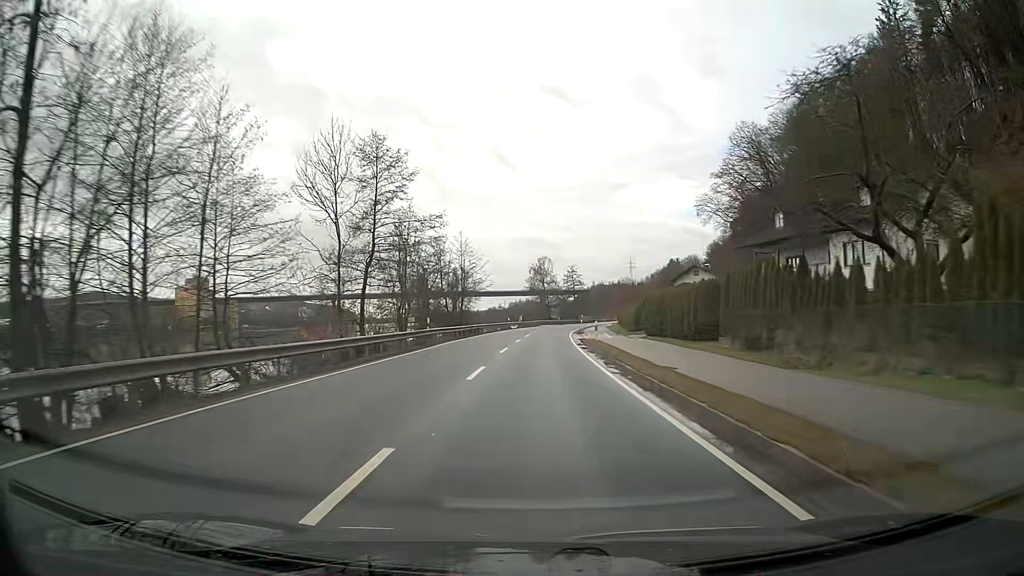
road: primary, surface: asphalt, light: Day
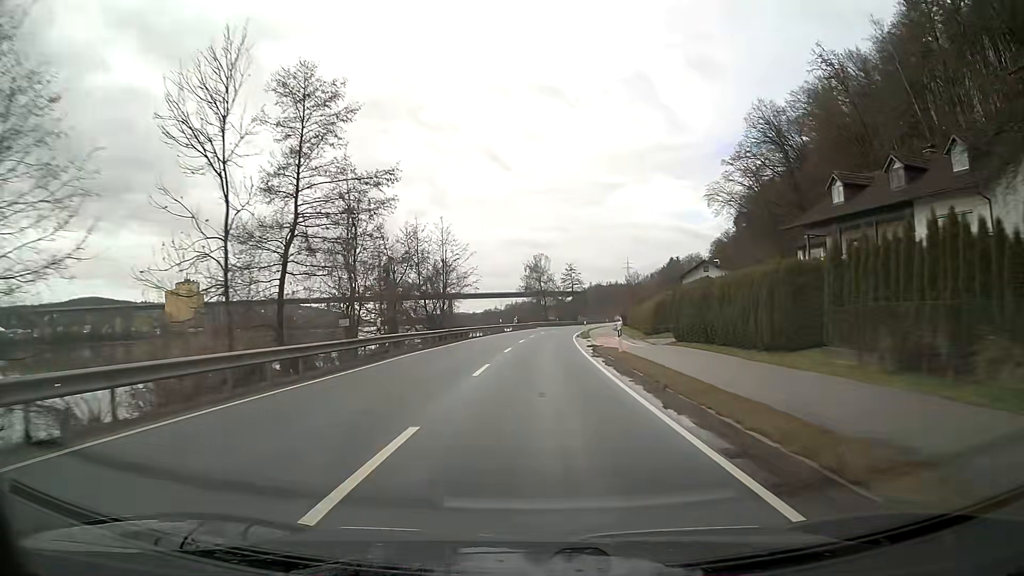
(0.0, +10.6) m; 0°
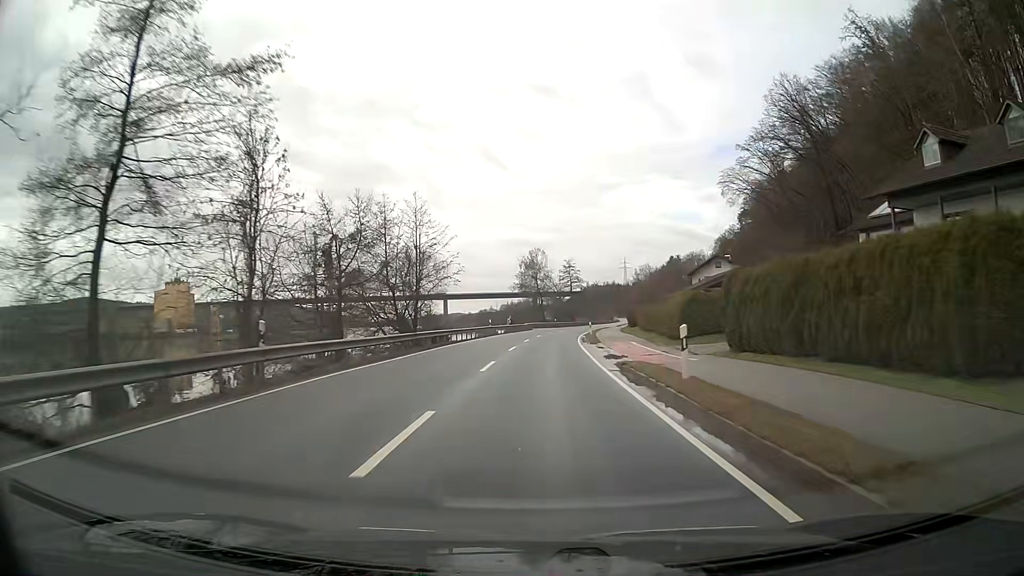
(0.0, +10.6) m; 0°
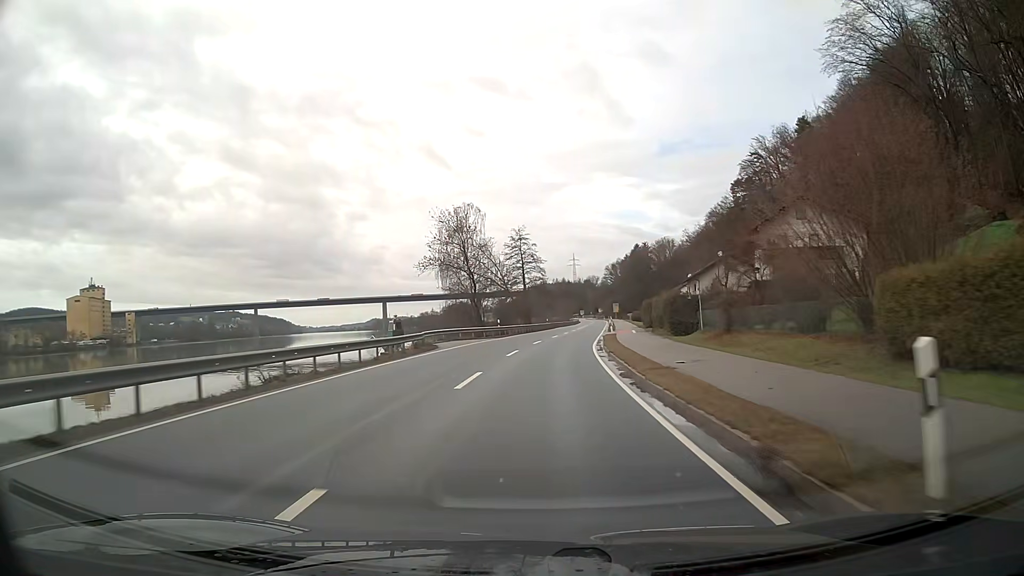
(+2.0, +52.6) m; +5°
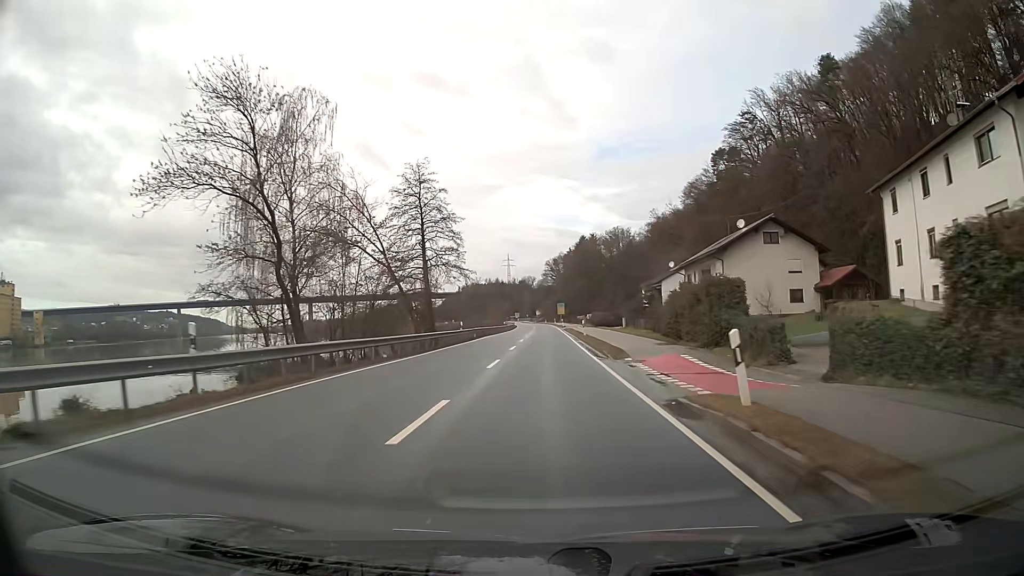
(+2.0, +41.9) m; +5°
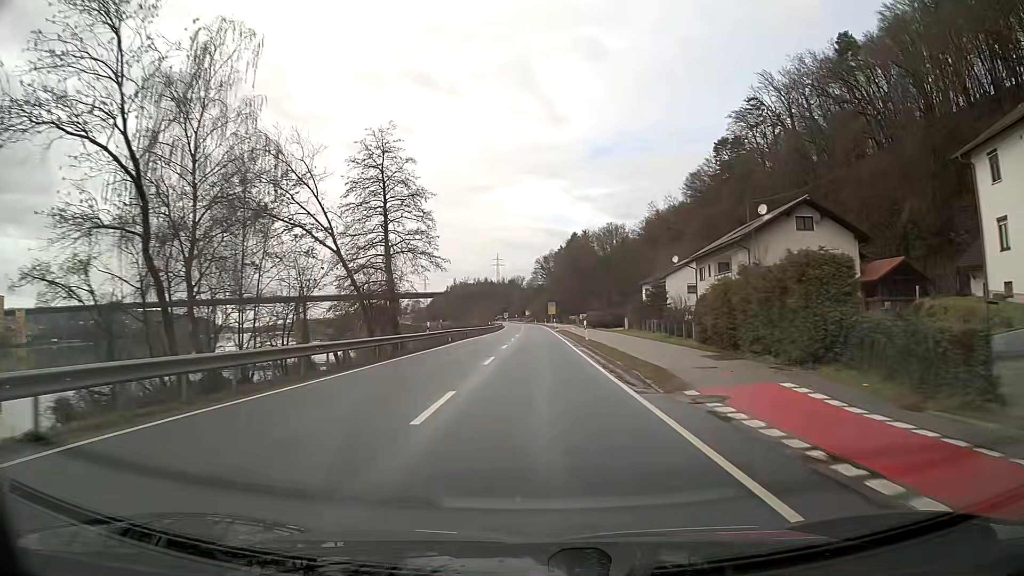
(+0.1, +10.5) m; +1°
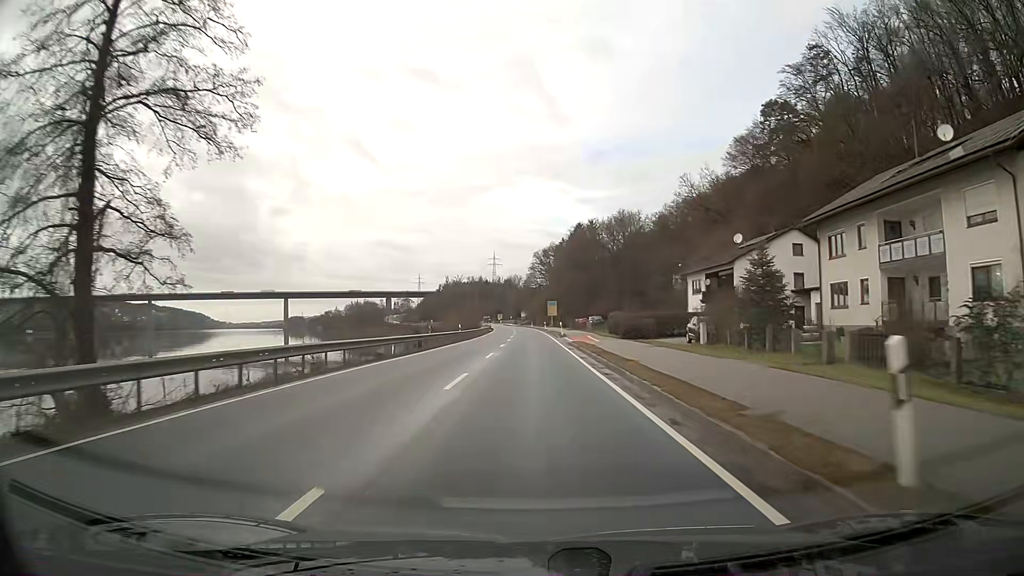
(+0.1, +31.6) m; 0°
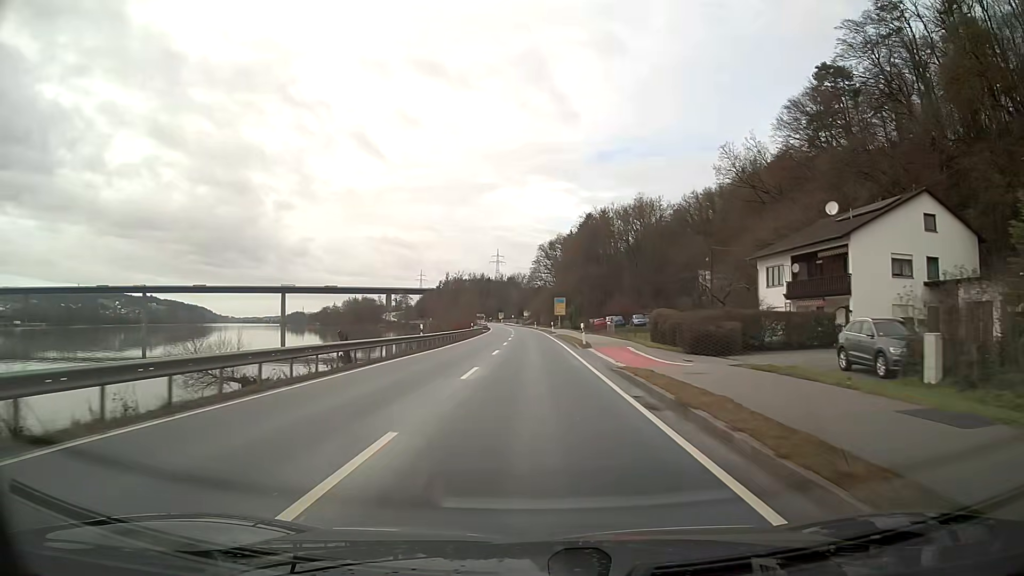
(0.0, +21.2) m; 0°
